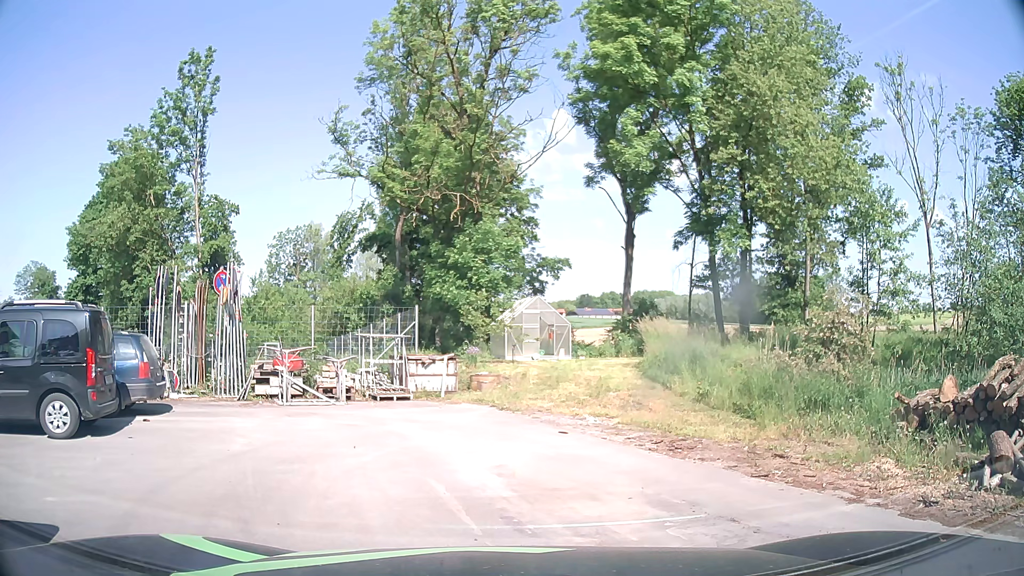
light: Day
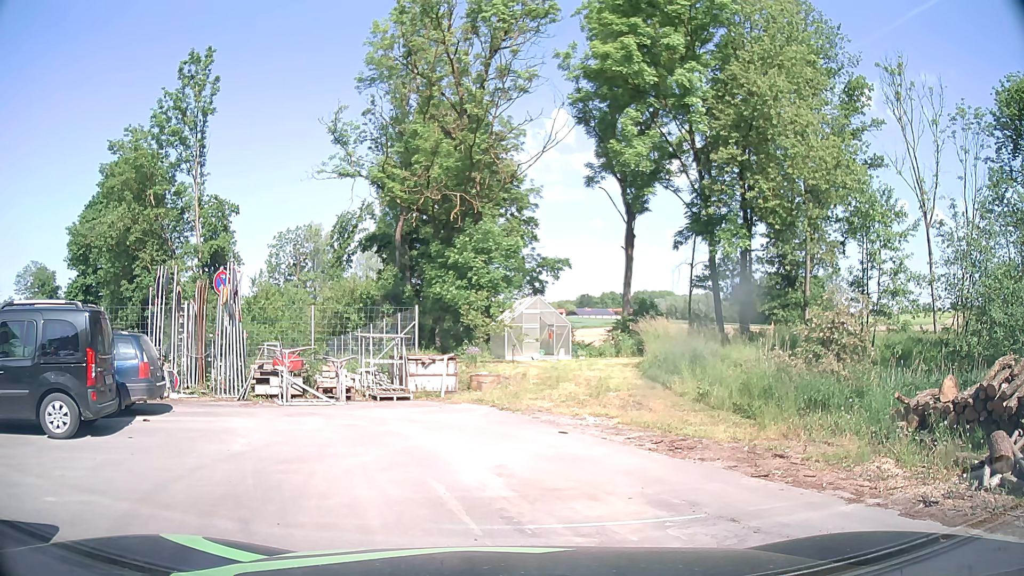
(0.0, 0.0) m; 0°
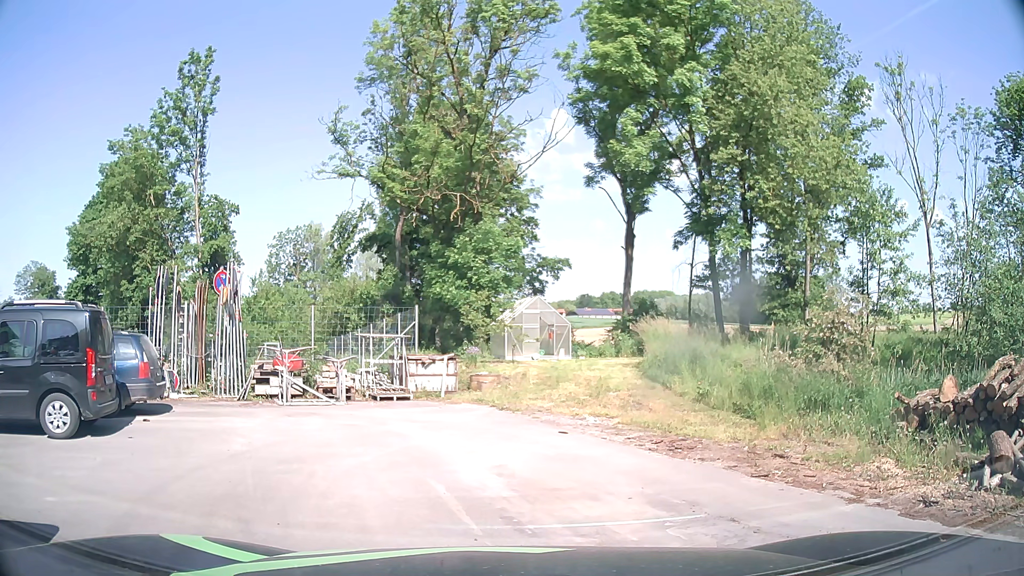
(0.0, 0.0) m; 0°
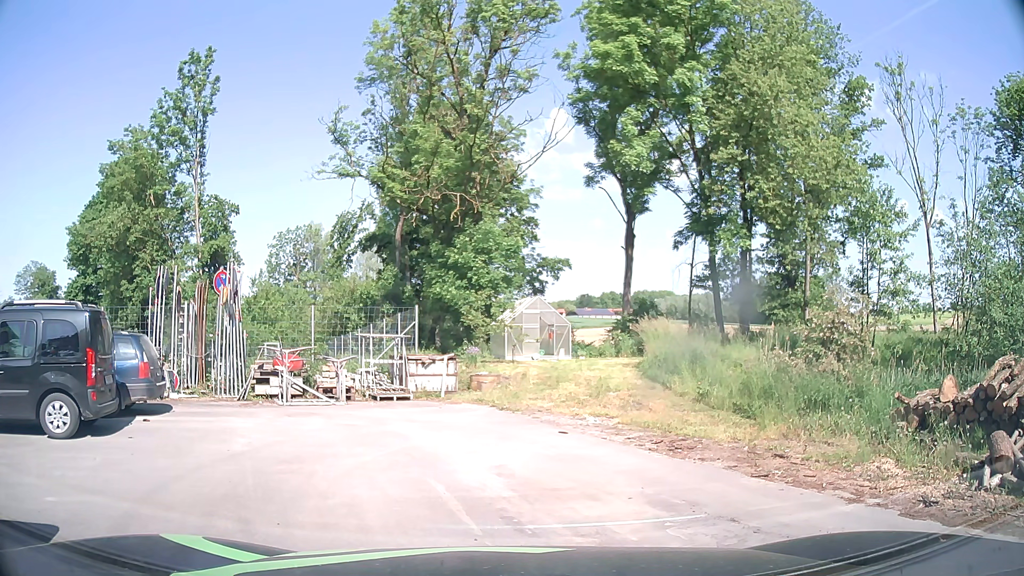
(0.0, 0.0) m; 0°
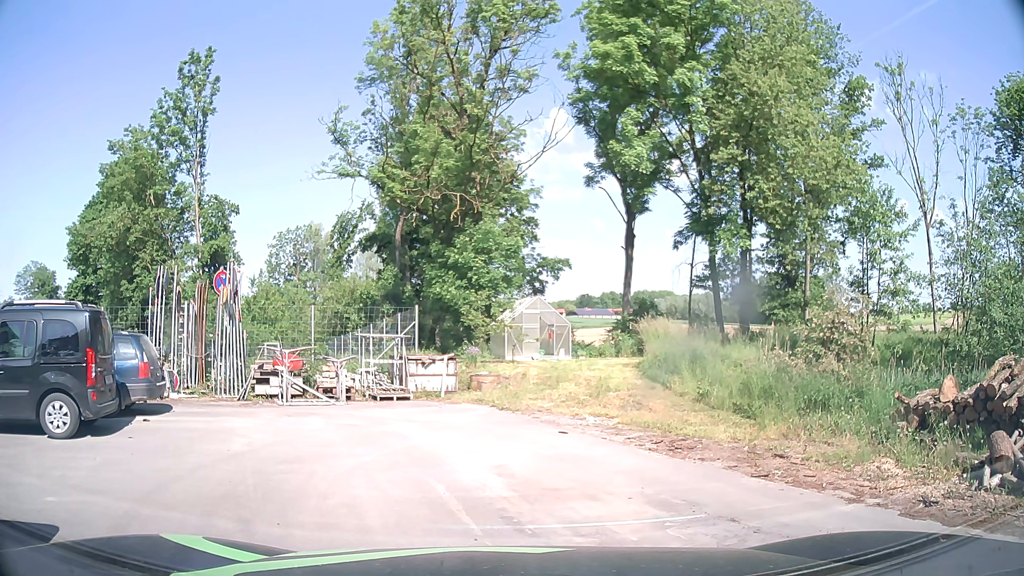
(0.0, 0.0) m; 0°
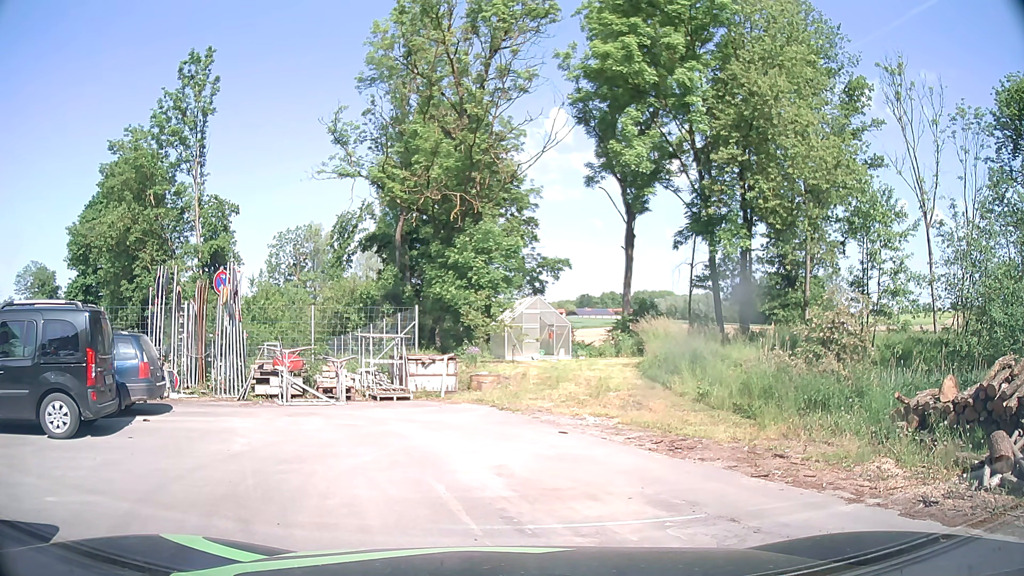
(0.0, 0.0) m; 0°
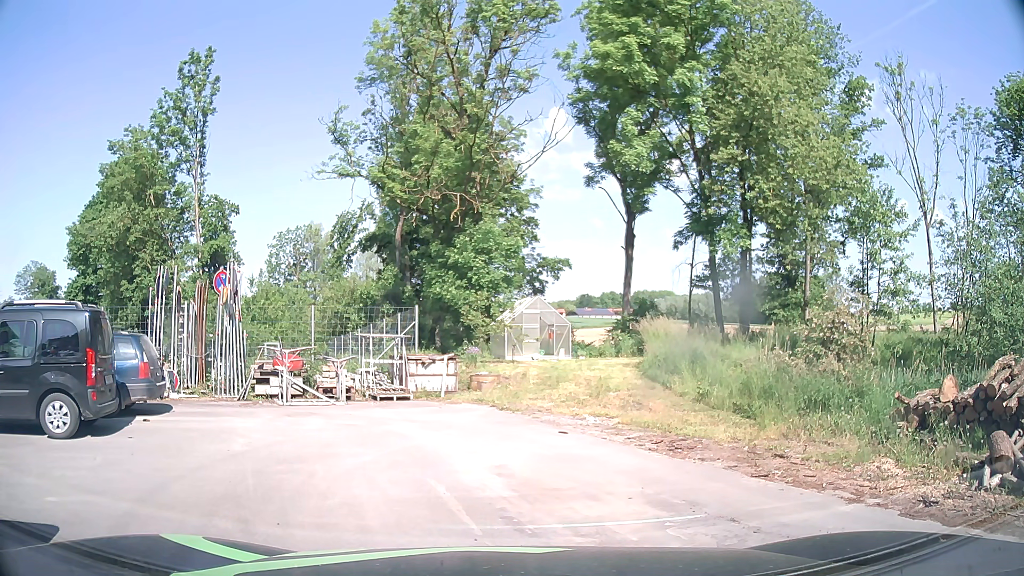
(0.0, 0.0) m; 0°
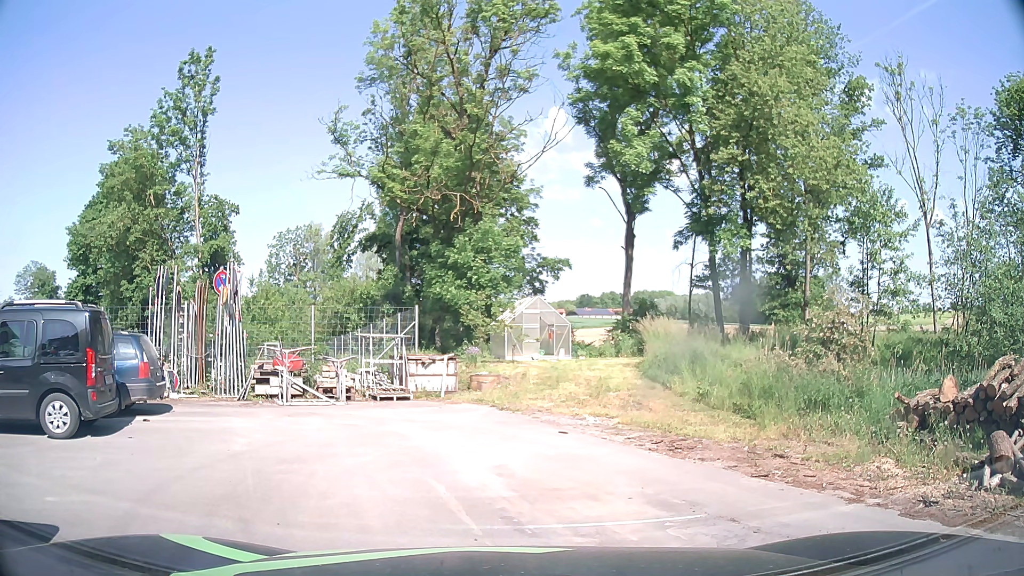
(0.0, 0.0) m; 0°
